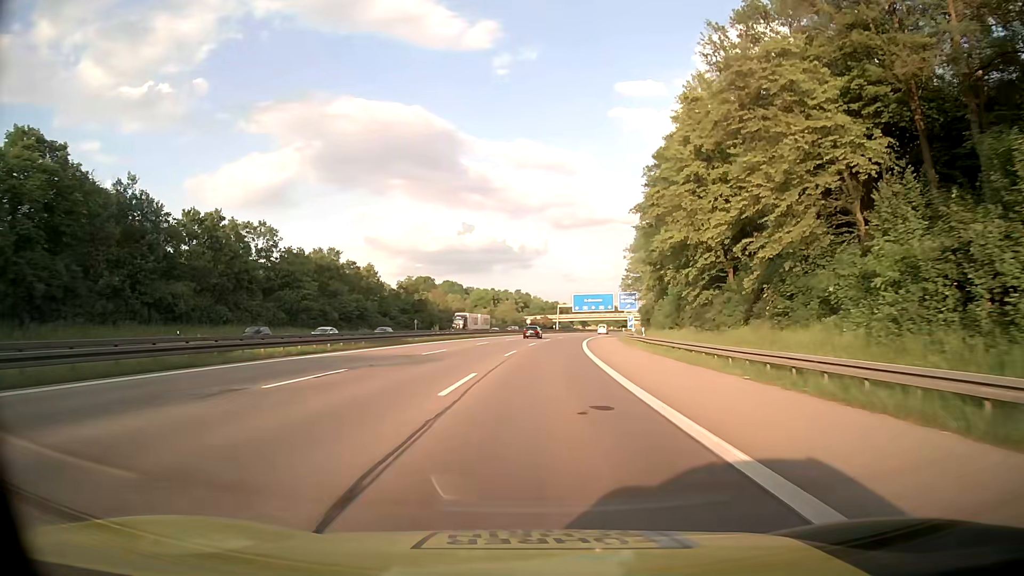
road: motorway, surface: asphalt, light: Day
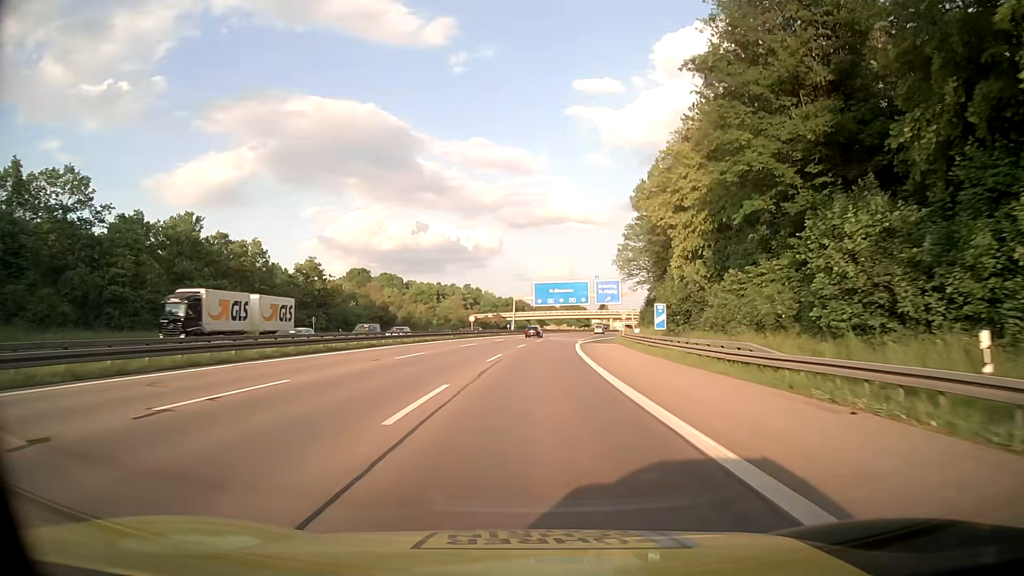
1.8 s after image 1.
(+1.3, +39.6) m; +4°
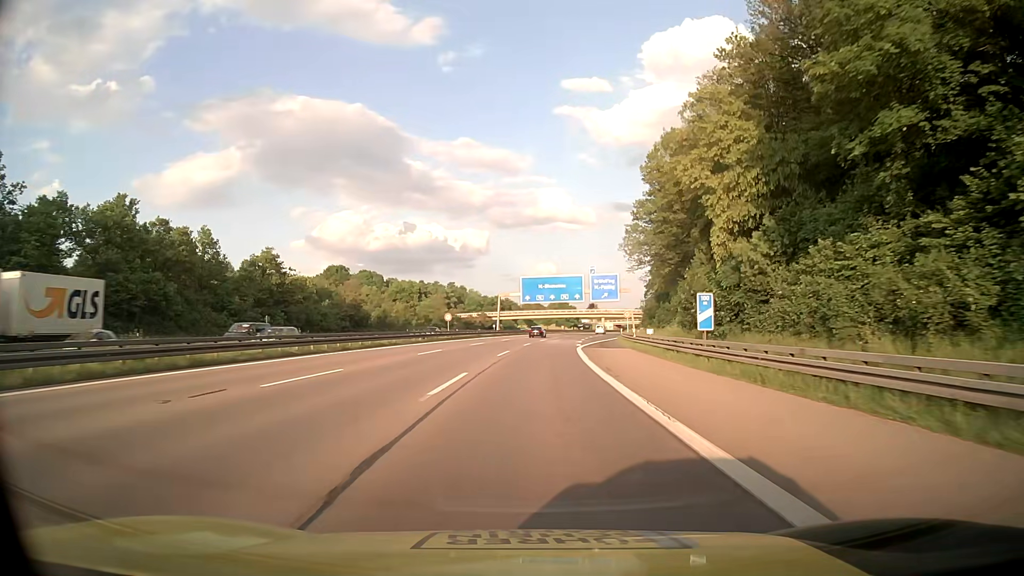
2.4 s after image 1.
(+0.2, +13.2) m; +2°
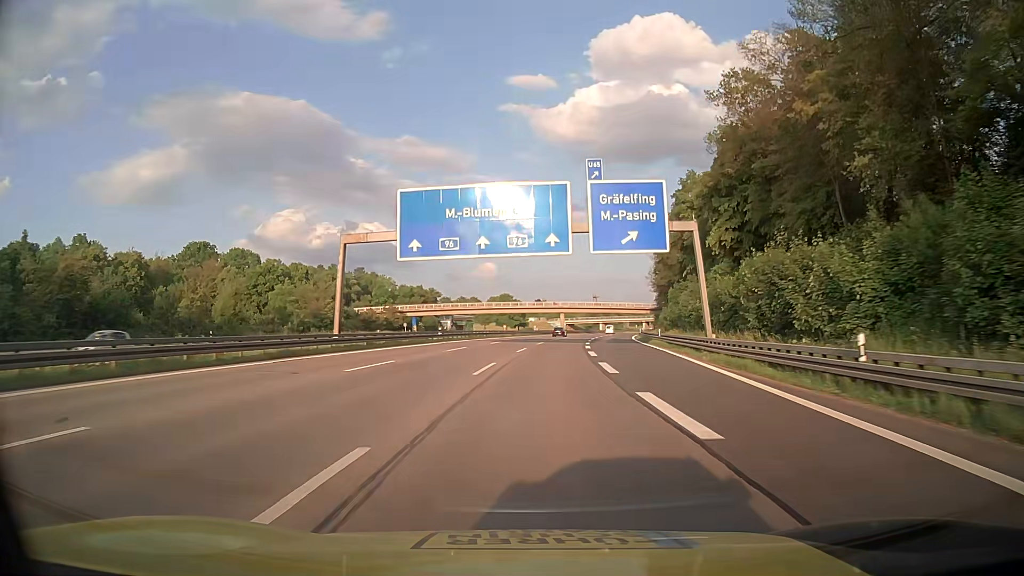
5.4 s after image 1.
(+2.4, +66.2) m; +4°
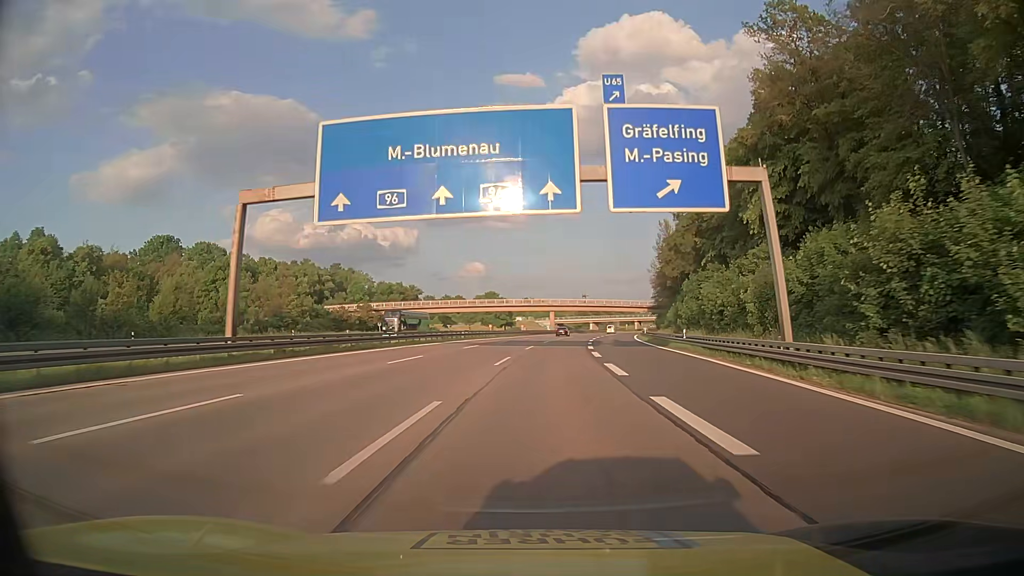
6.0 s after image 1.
(+0.1, +13.3) m; +1°
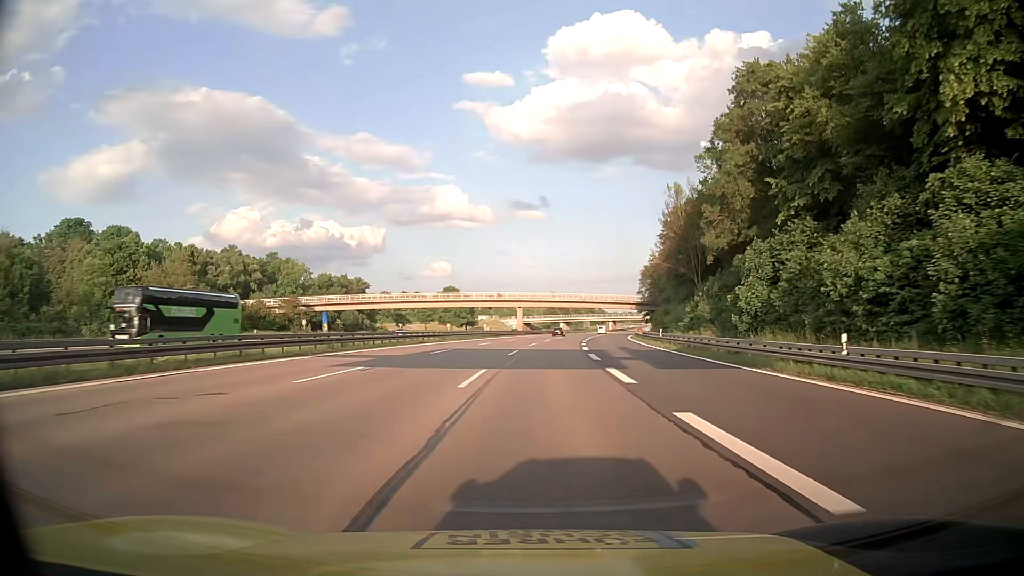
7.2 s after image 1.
(+0.6, +26.5) m; +3°
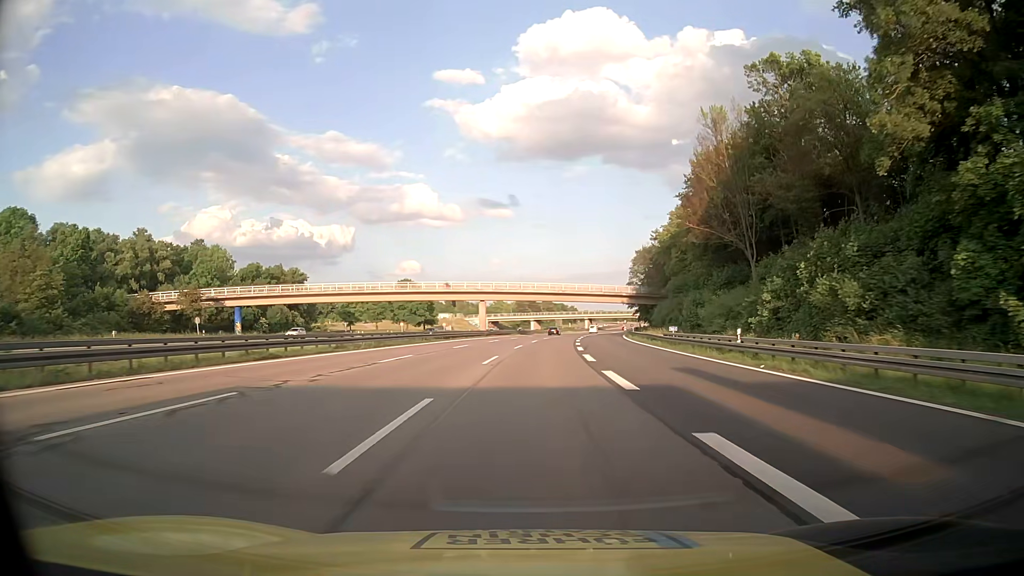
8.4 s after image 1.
(+0.6, +26.5) m; +3°
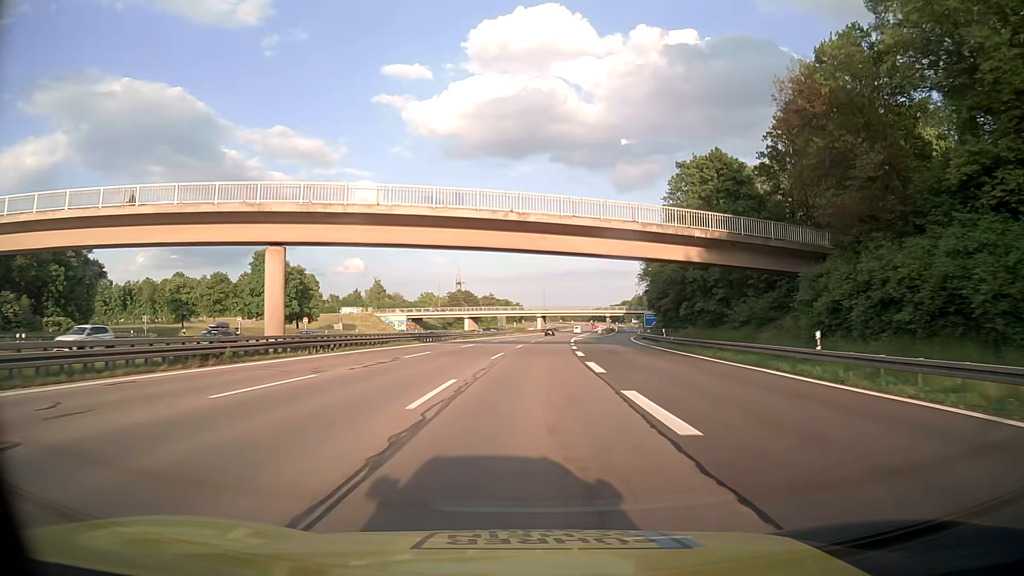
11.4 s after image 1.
(+2.5, +66.3) m; +5°
(0, +10) (0, +20) (0, +30) (+1, +40) (+1, +50) (+2, +60) (+2, +70) (+3, +80) (+4, +90) (+5, +100) m
